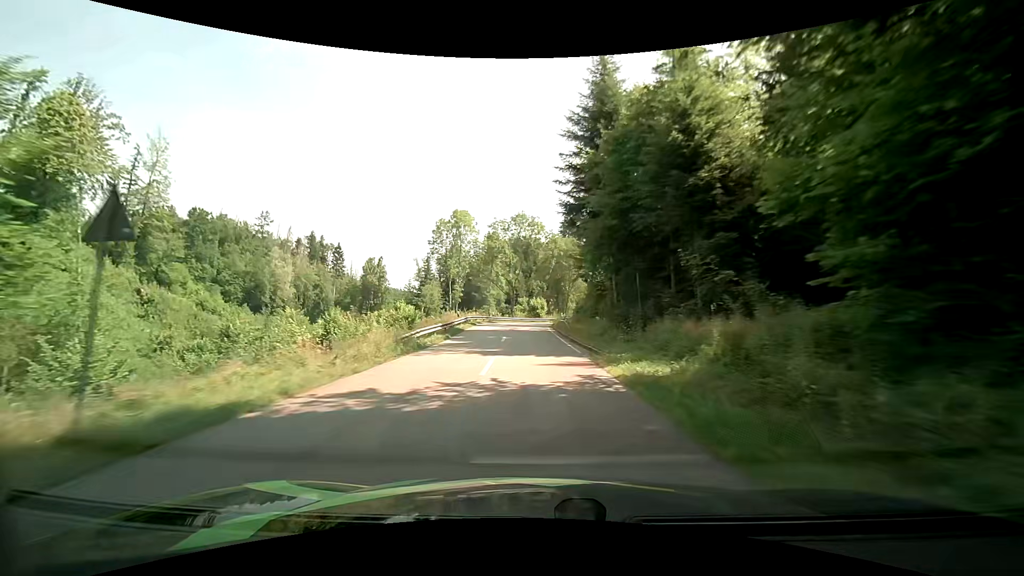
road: tertiary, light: Day
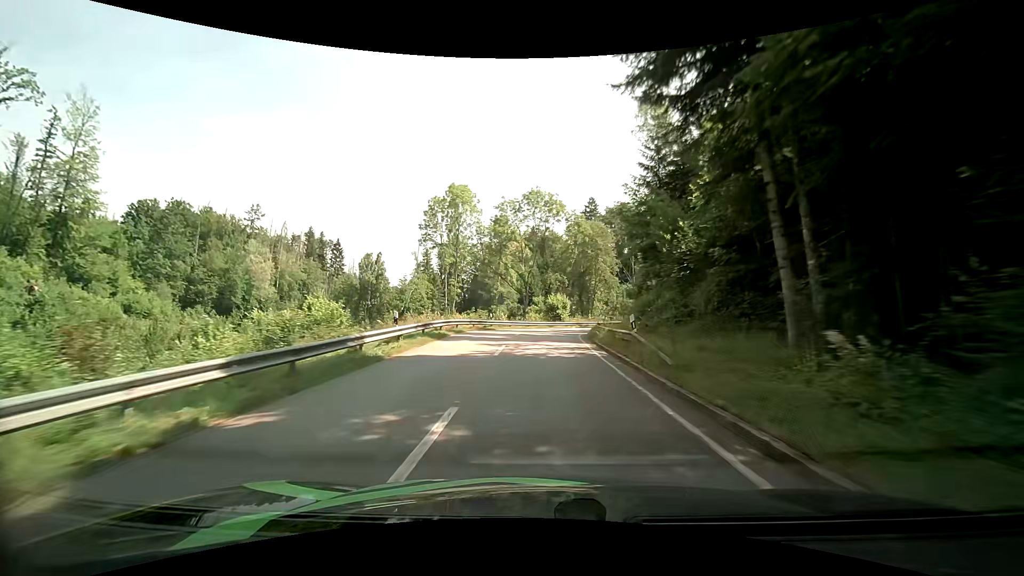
(-0.4, +20.4) m; -2°
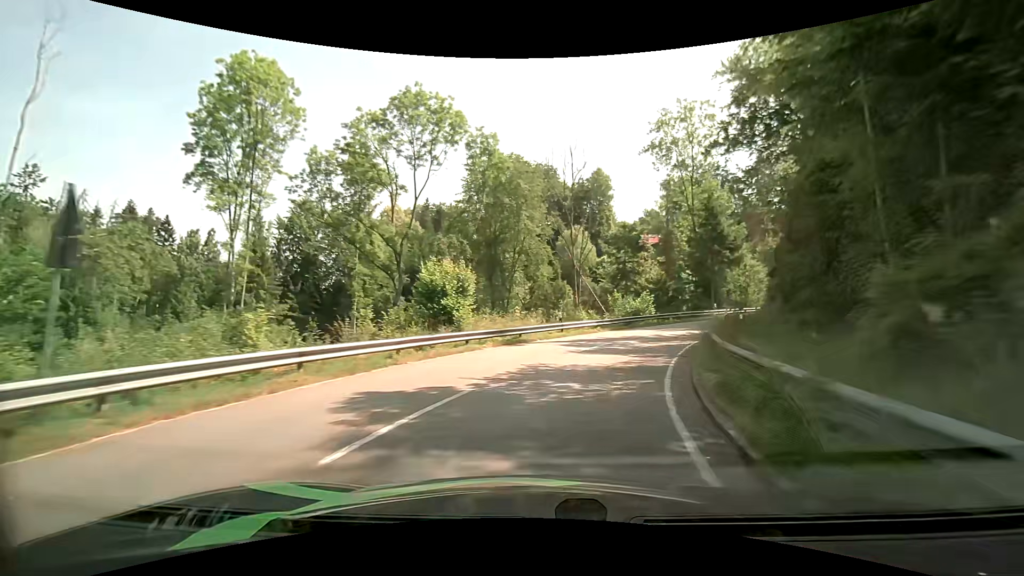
(+1.8, +33.7) m; +11°
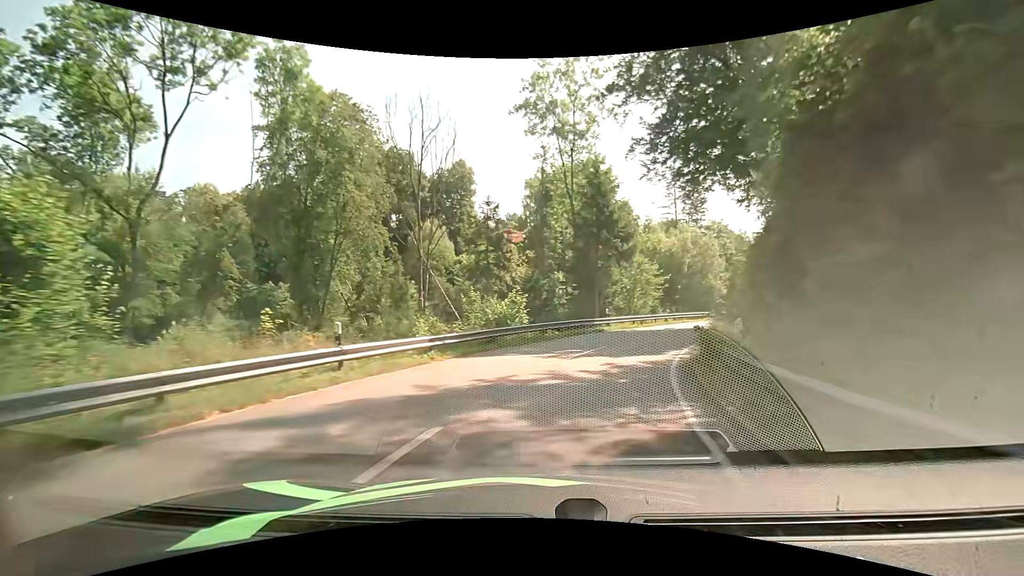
(+2.0, +13.7) m; +16°
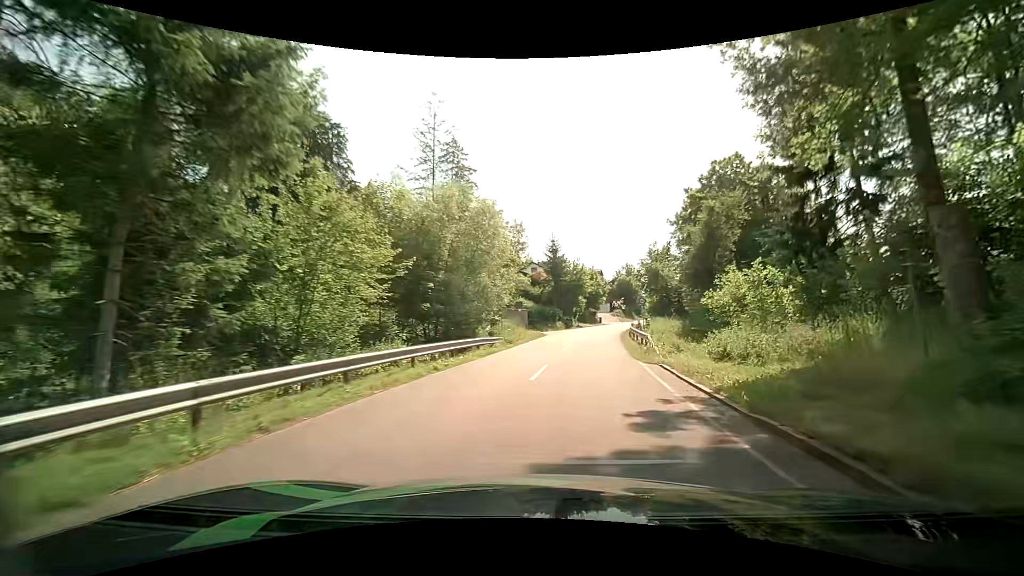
(+6.4, +25.0) m; +28°
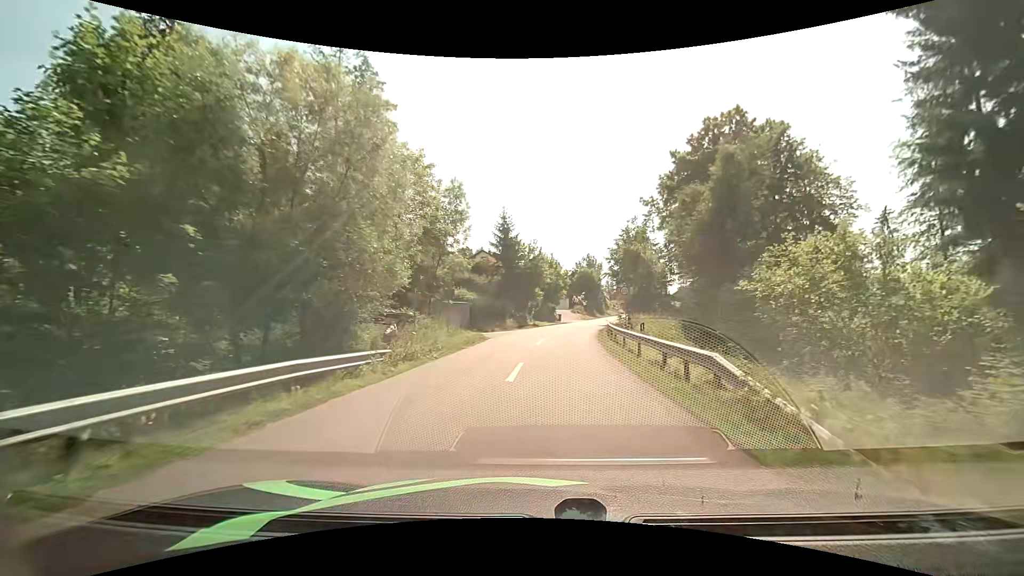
(+0.8, +13.2) m; +6°
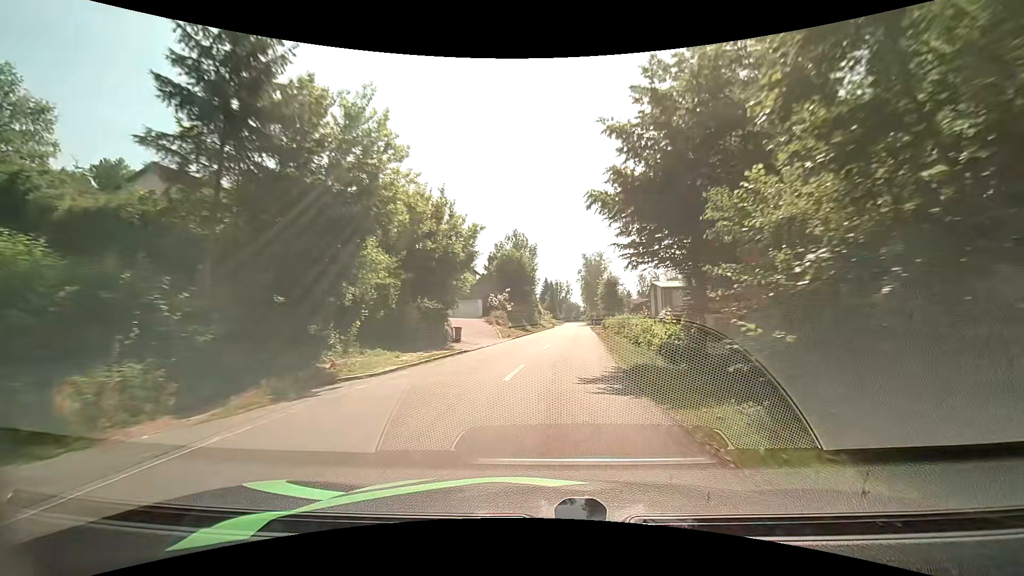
(+2.4, +37.3) m; +9°
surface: asphalt
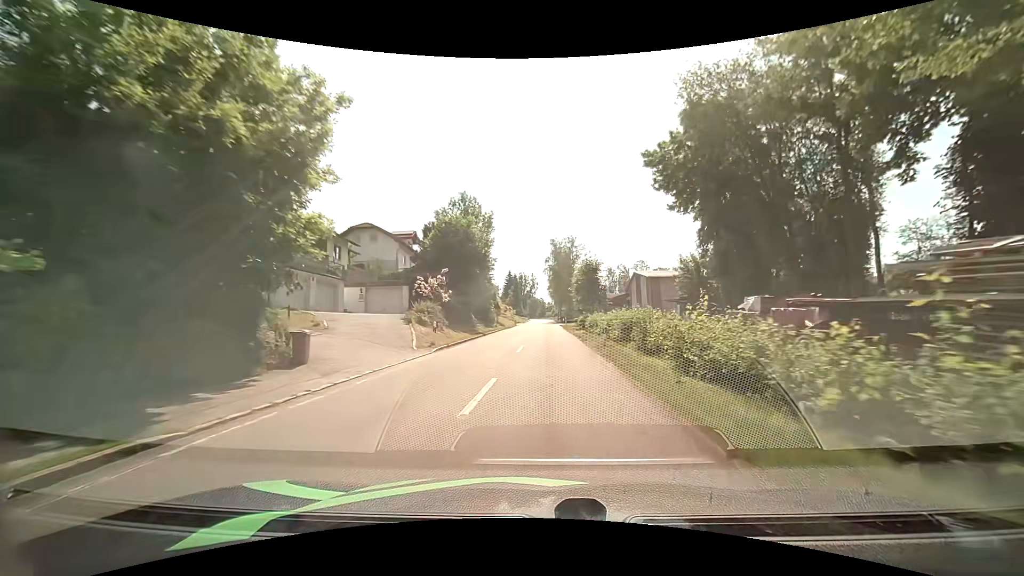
(+0.6, +16.4) m; +4°
(0, +10) (+1, +20) (+1, +30) (+1, +40) (+1, +50) (+1, +60) (+1, +70) (+2, +80) (+2, +90) (+2, +100) m
